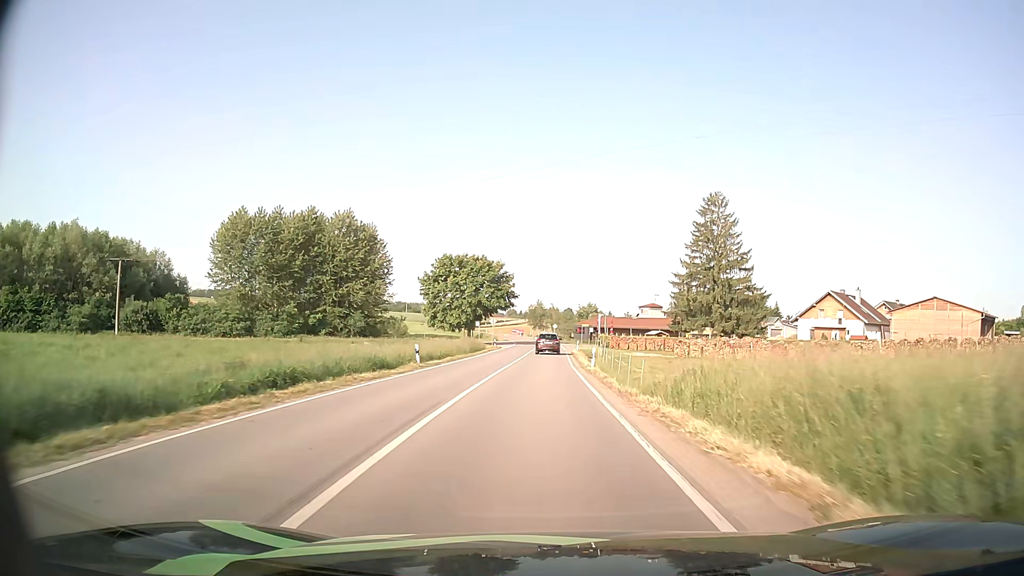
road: secondary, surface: asphalt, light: Day
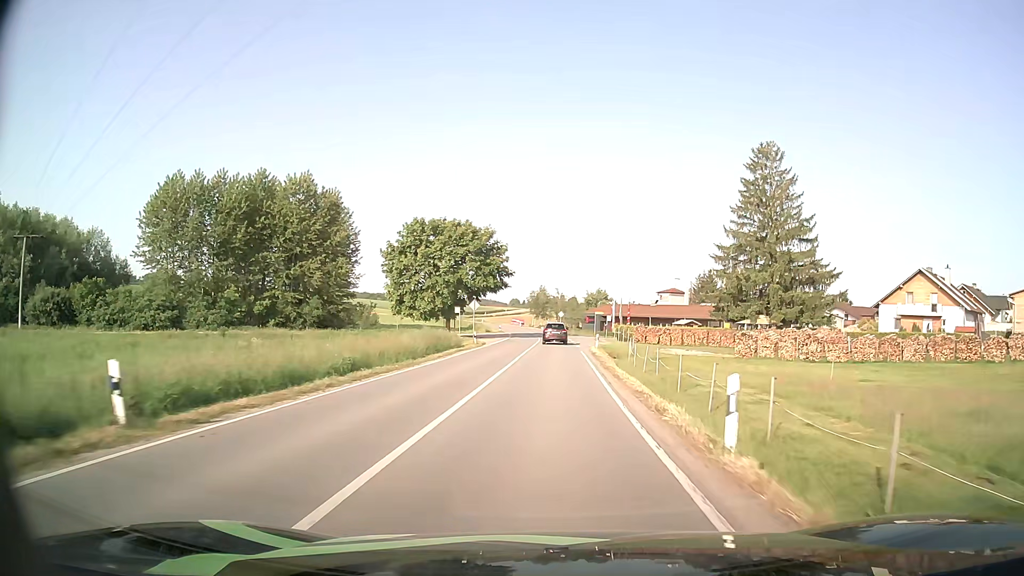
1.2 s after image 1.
(-0.1, +21.7) m; 0°
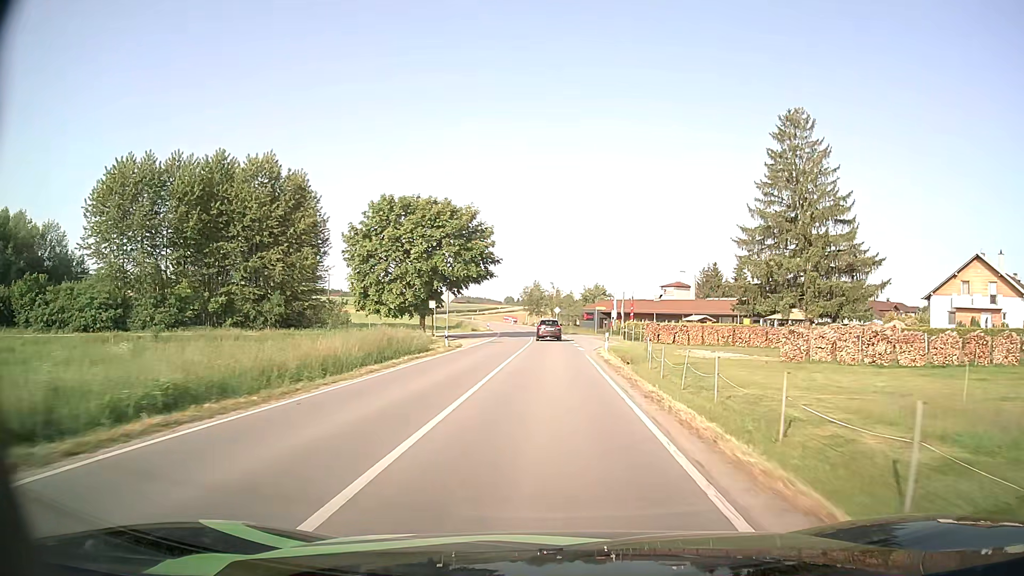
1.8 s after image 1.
(0.0, +10.9) m; +1°
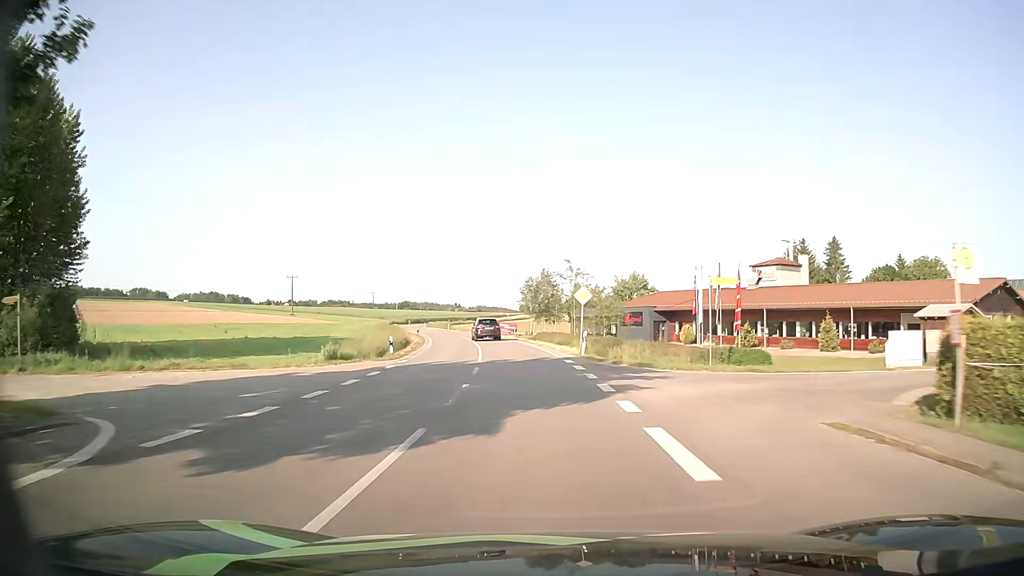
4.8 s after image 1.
(+0.4, +53.1) m; -2°
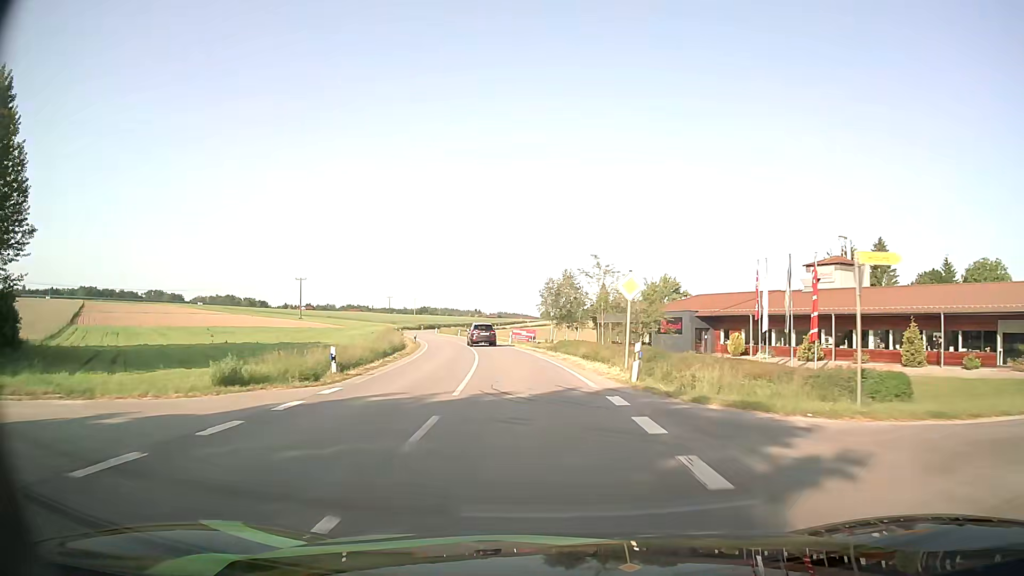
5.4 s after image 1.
(-0.1, +10.7) m; -2°
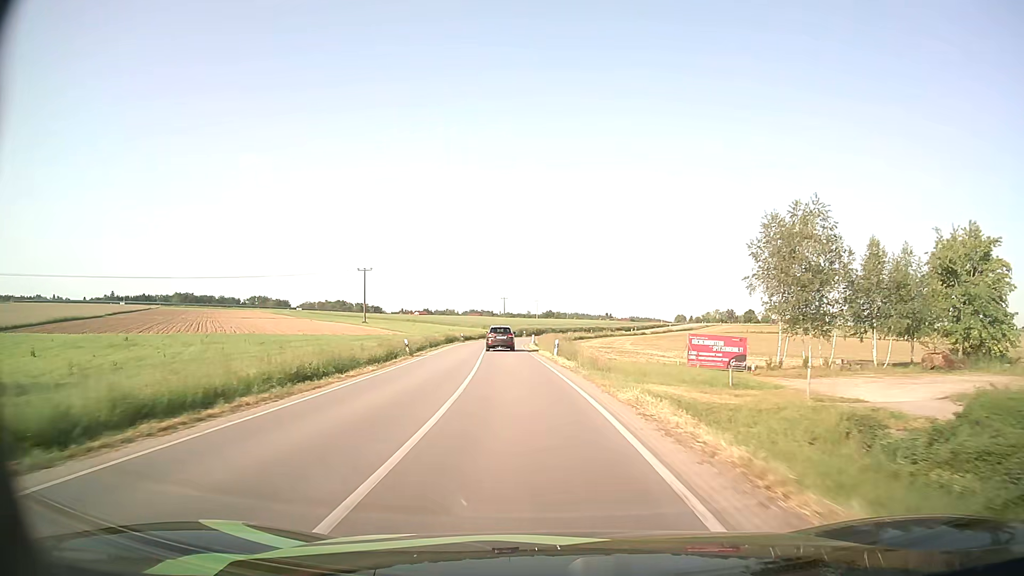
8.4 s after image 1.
(-5.2, +55.0) m; -11°
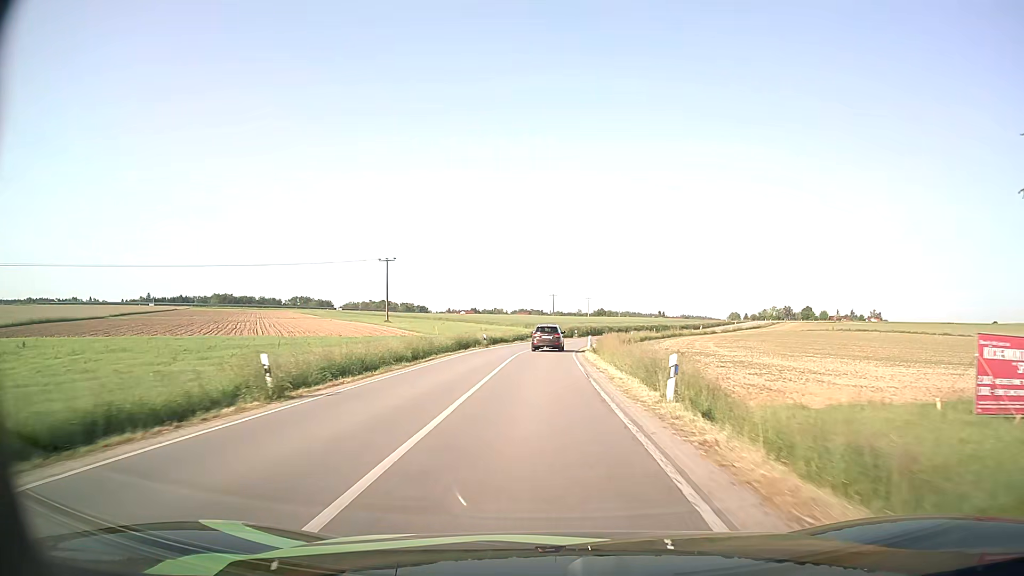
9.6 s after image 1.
(-0.9, +22.9) m; -4°
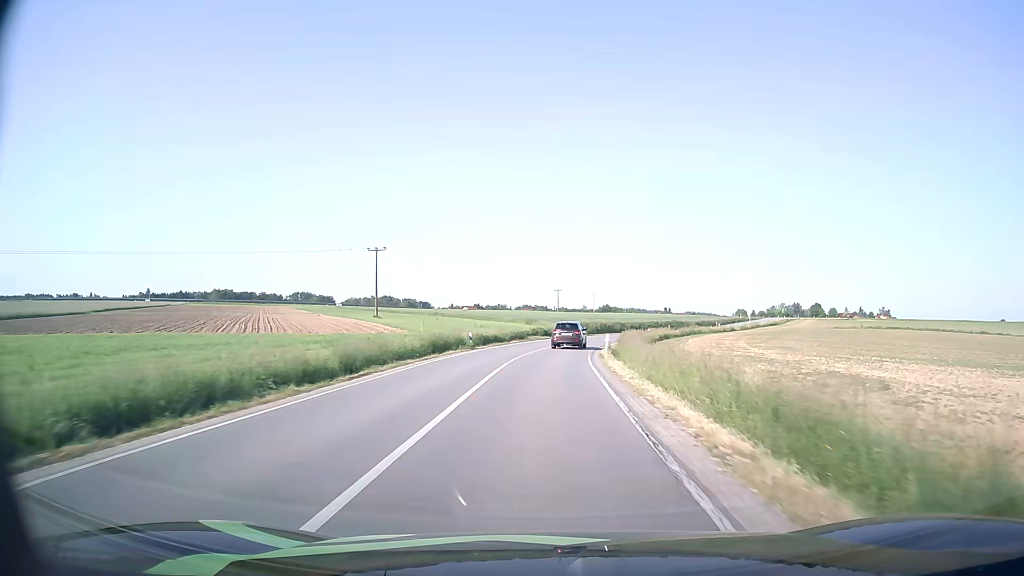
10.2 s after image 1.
(-0.1, +11.4) m; 0°
(0, +10) (0, +20) (0, +30) (+1, +40) (+2, +50) (+4, +60) (+7, +69) (+9, +79) (+13, +88) (+17, +98) m
